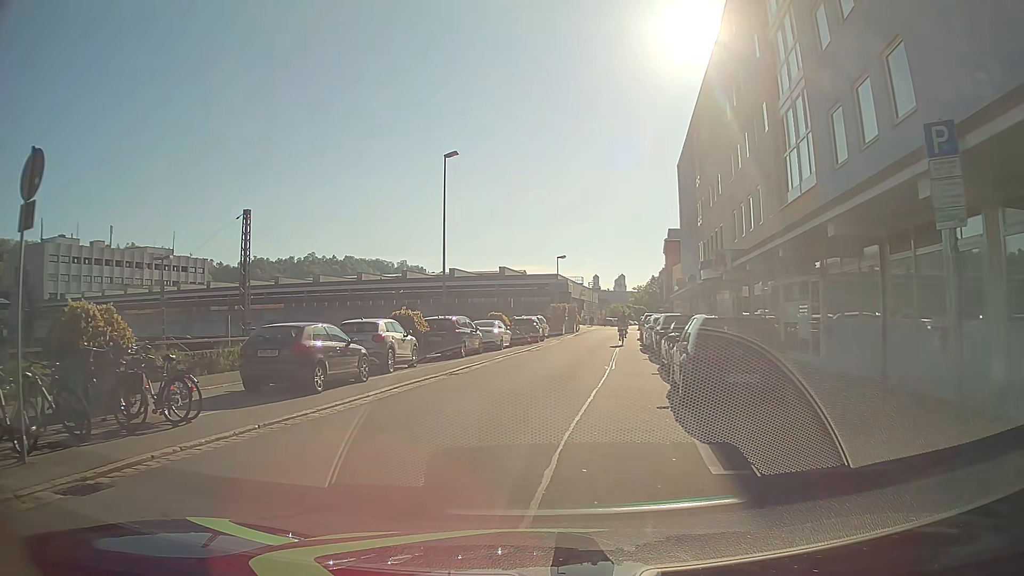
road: residential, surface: asphalt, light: Day
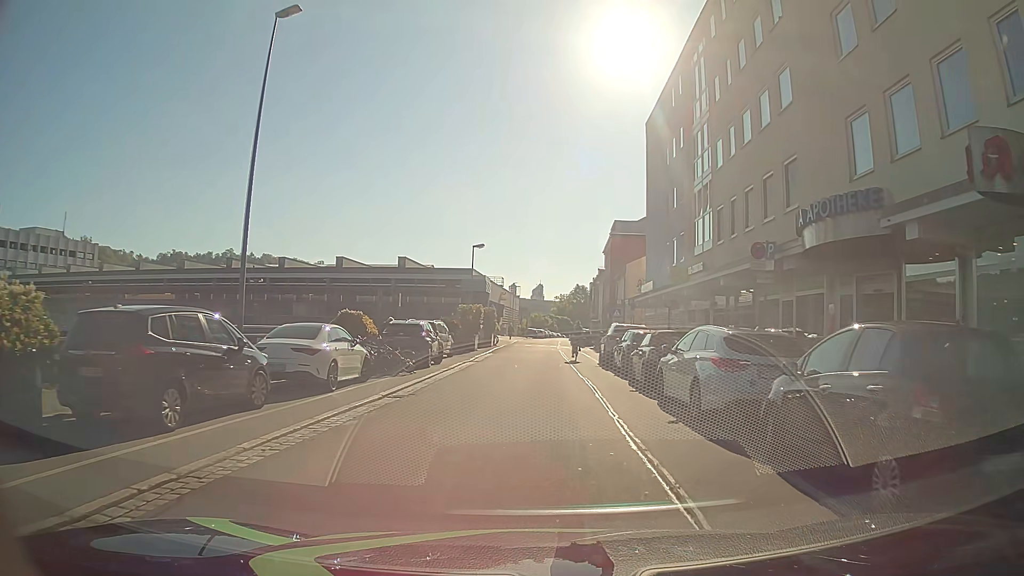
(+0.5, +18.2) m; +6°
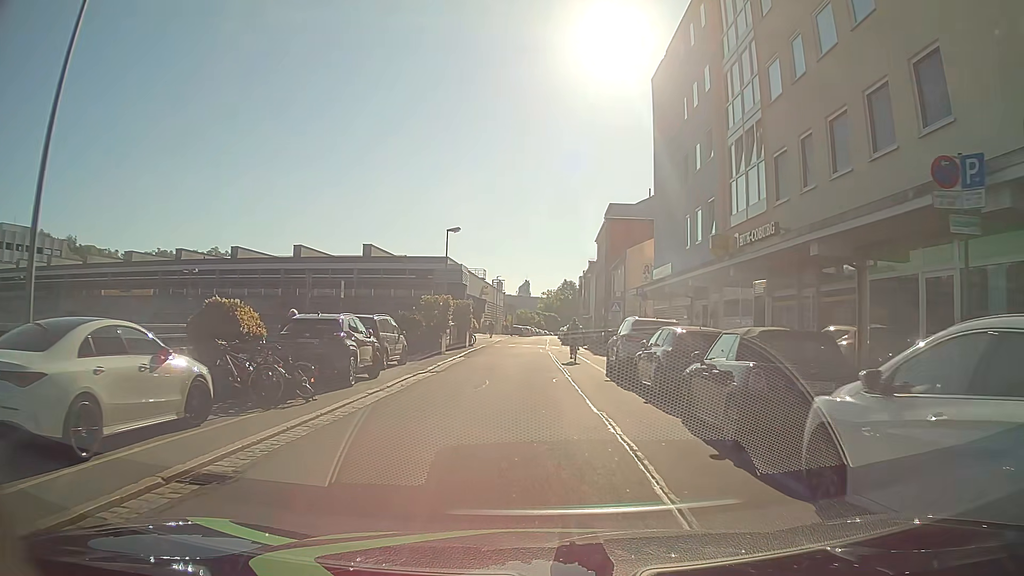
(+0.2, +8.2) m; +1°
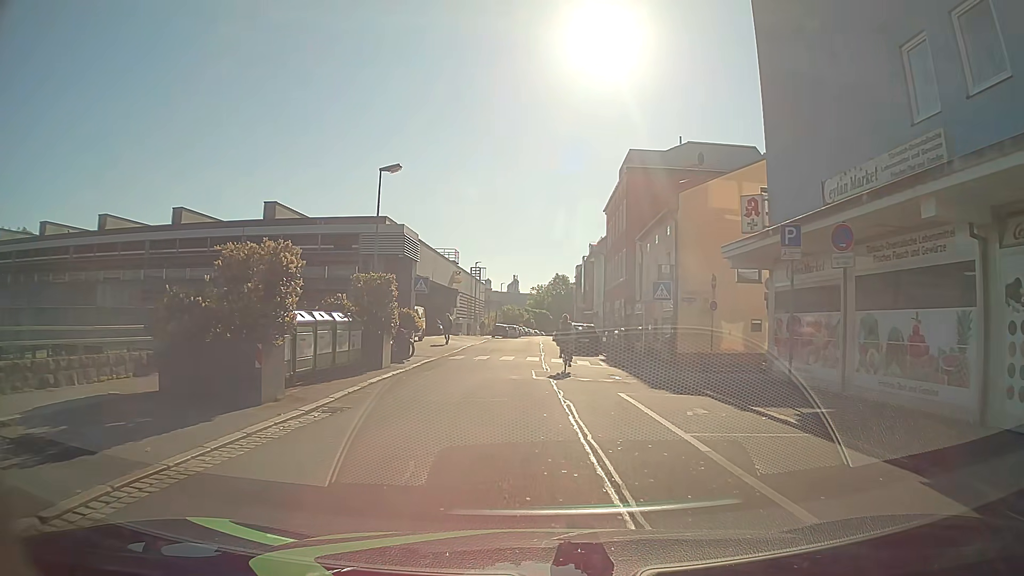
(+0.1, +19.3) m; +2°
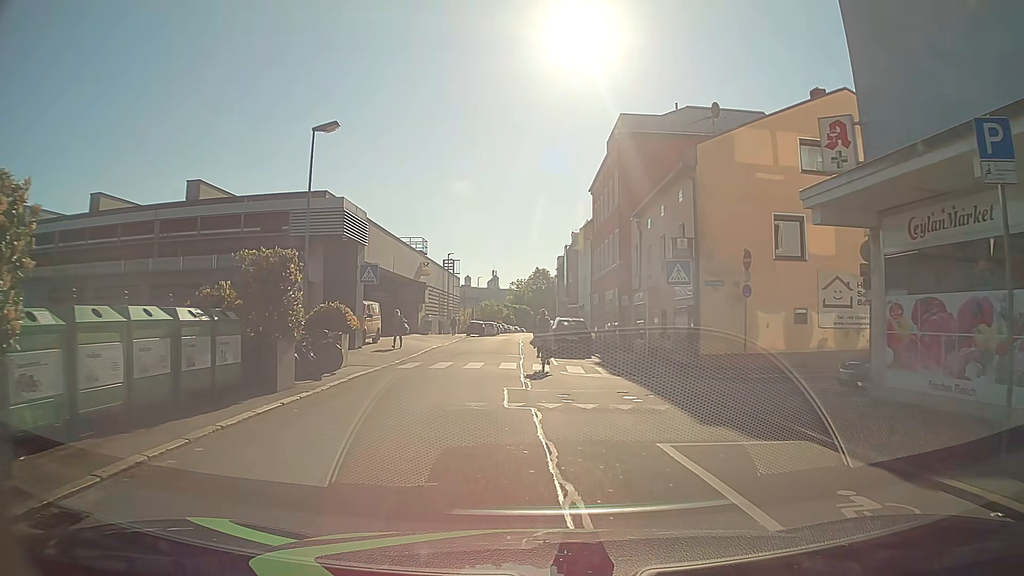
(0.0, +6.6) m; +1°
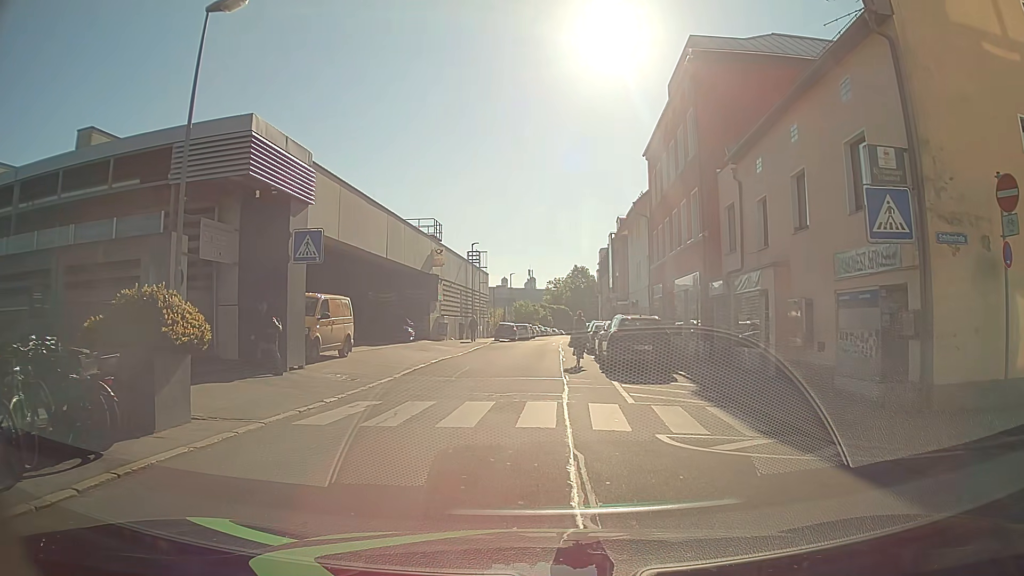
(-0.3, +10.6) m; -3°
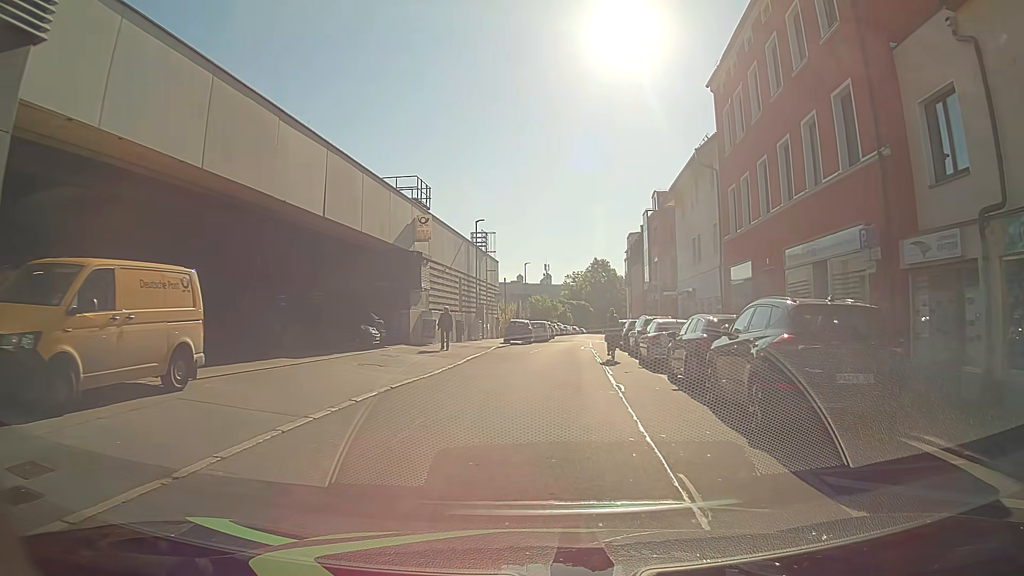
(-0.4, +12.3) m; -2°
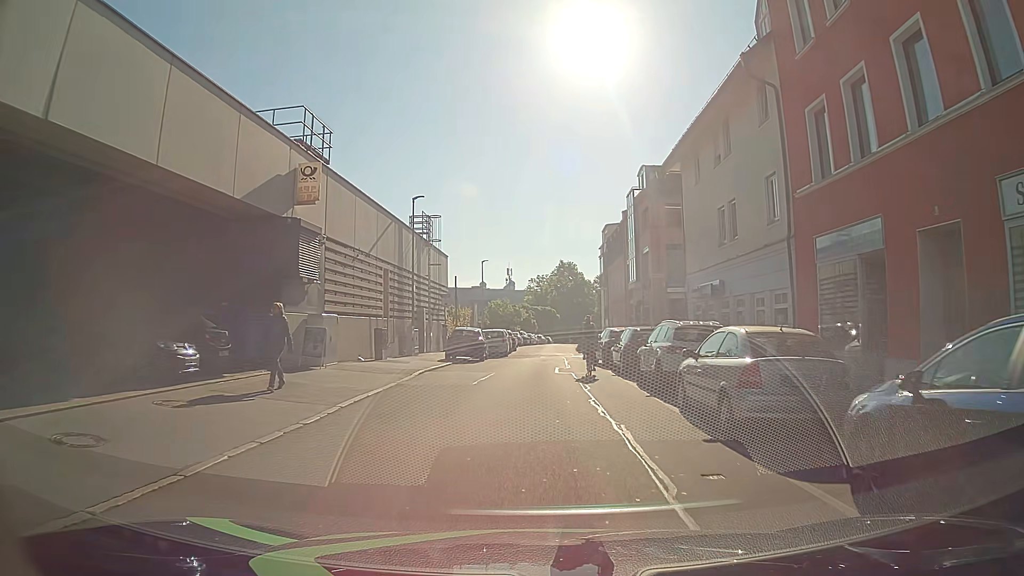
(+0.3, +11.3) m; +4°
